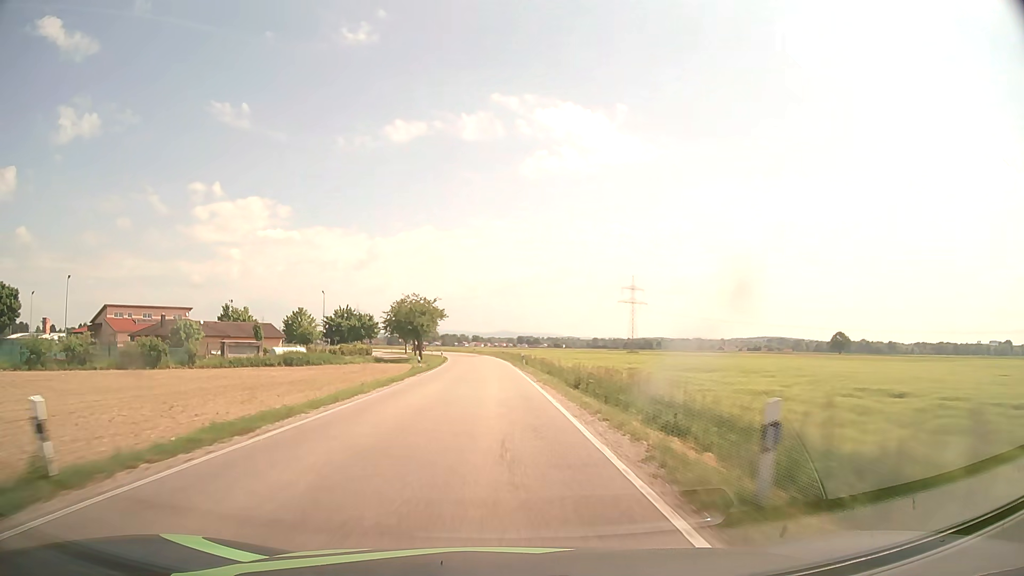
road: secondary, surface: asphalt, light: Day
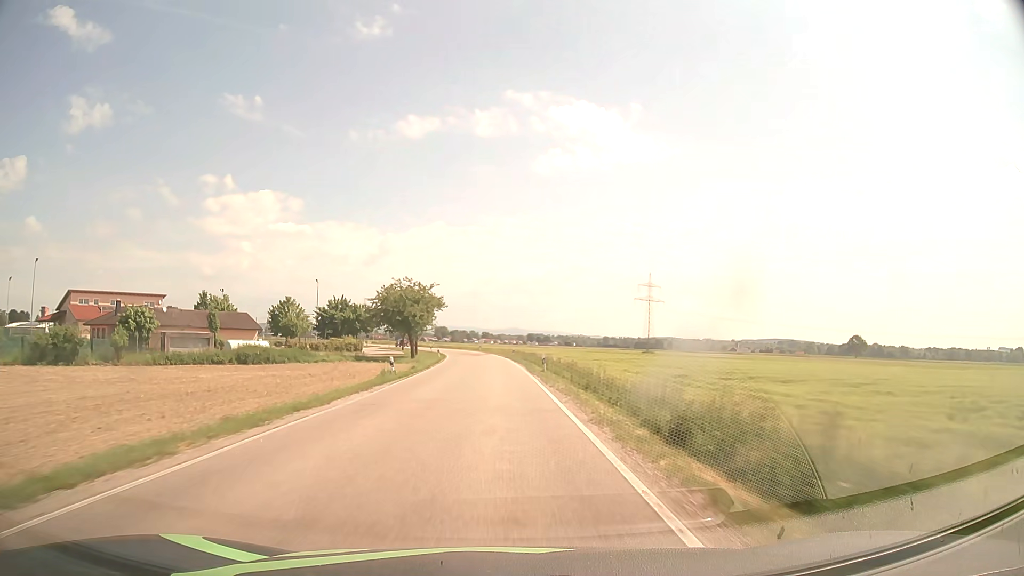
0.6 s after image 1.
(-0.1, +14.2) m; -1°
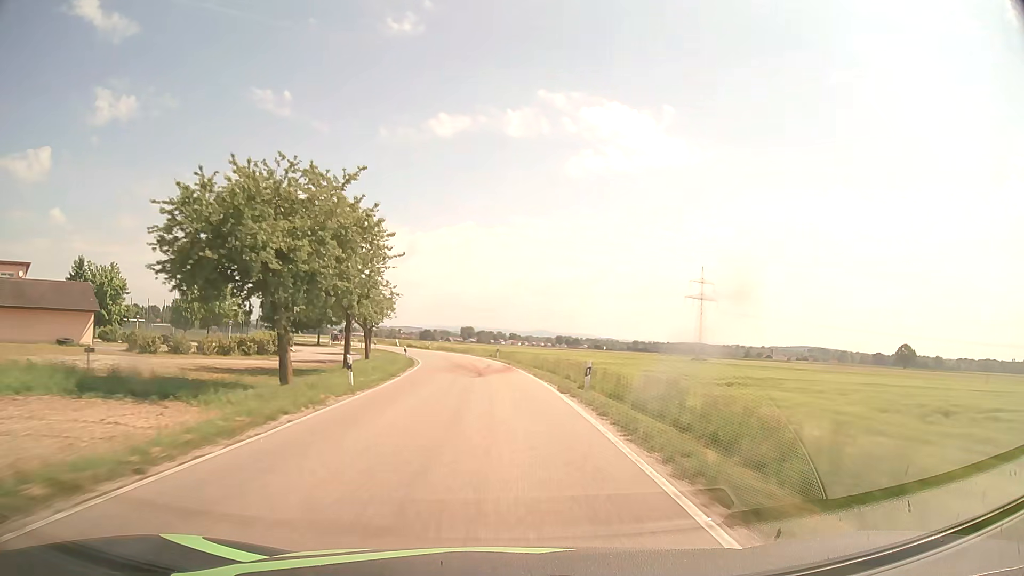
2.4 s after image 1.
(-0.8, +42.6) m; -2°
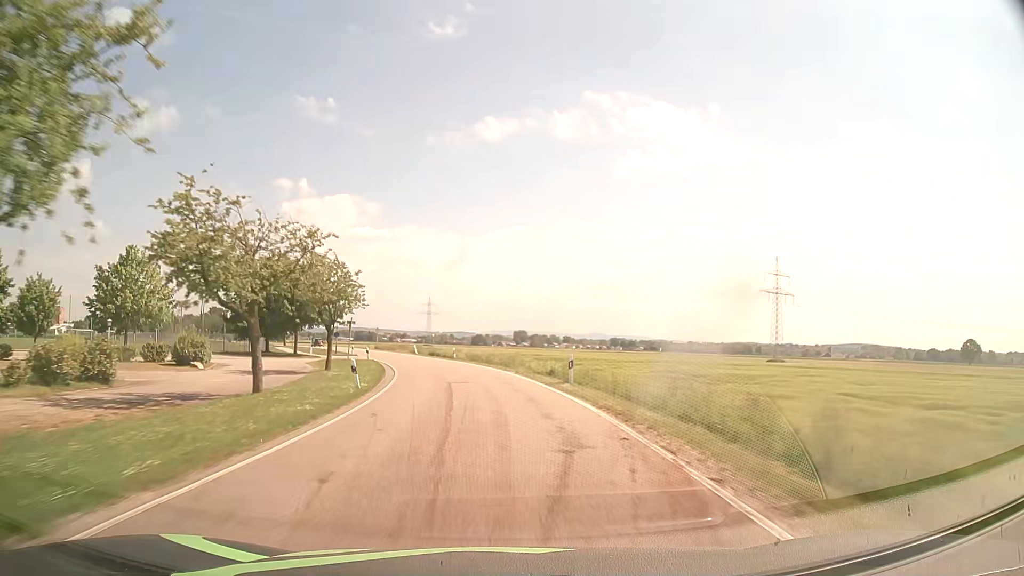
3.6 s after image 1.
(-0.9, +28.3) m; -4°
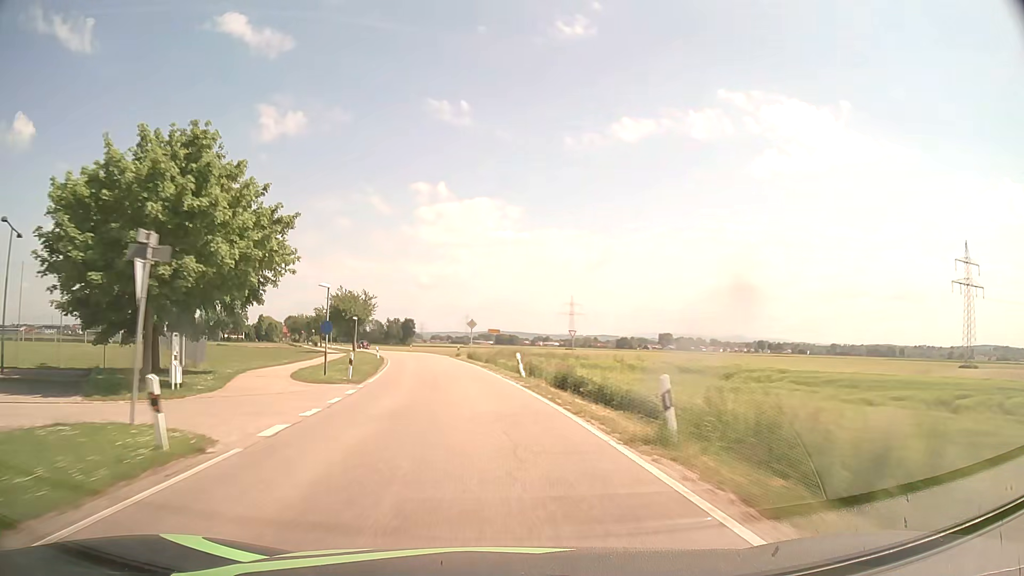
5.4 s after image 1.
(-4.0, +42.2) m; -12°
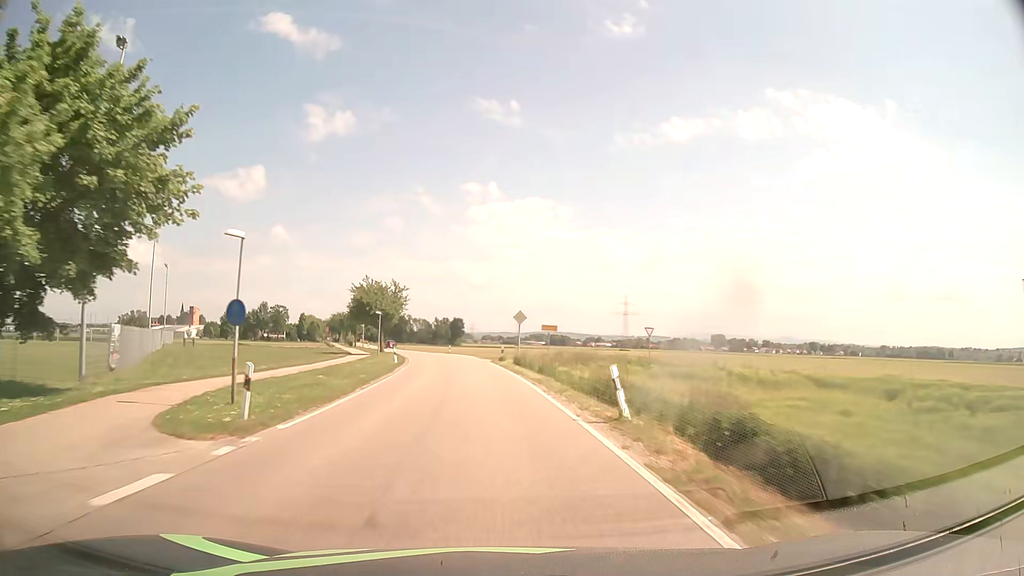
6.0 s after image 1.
(-0.6, +14.1) m; -5°
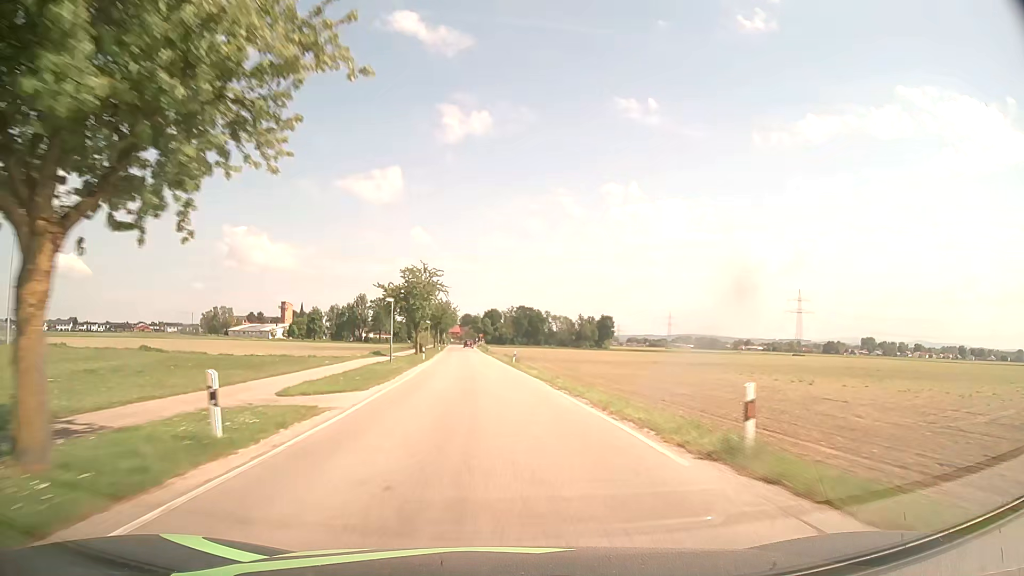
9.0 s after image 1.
(-8.0, +70.2) m; -12°
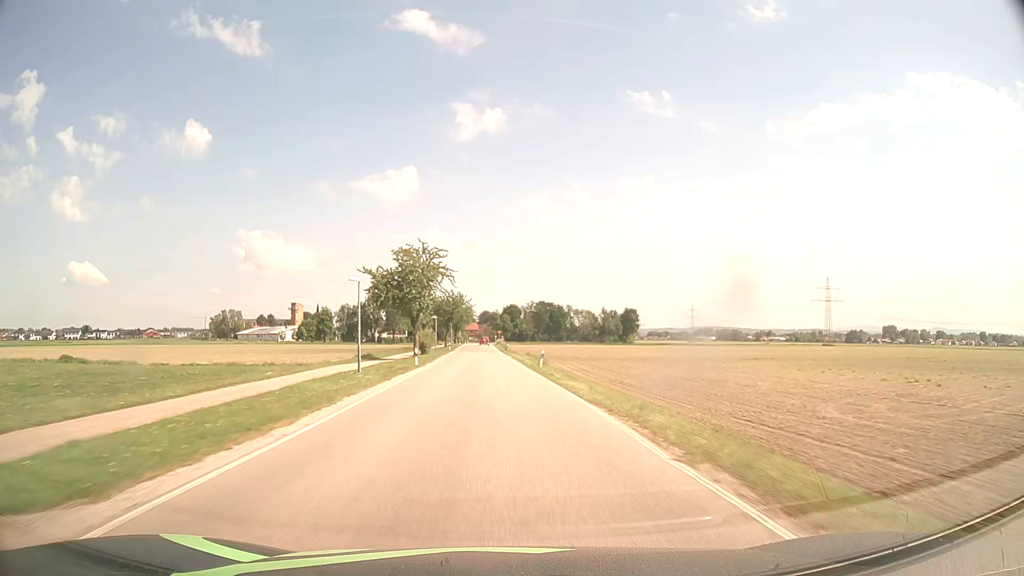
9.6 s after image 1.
(-0.3, +14.1) m; -2°
(0, +10) (0, +20) (-1, +30) (-1, +40) (-1, +50) (-2, +60) (-2, +70) (-3, +80) (-3, +90) (-4, +100) m
